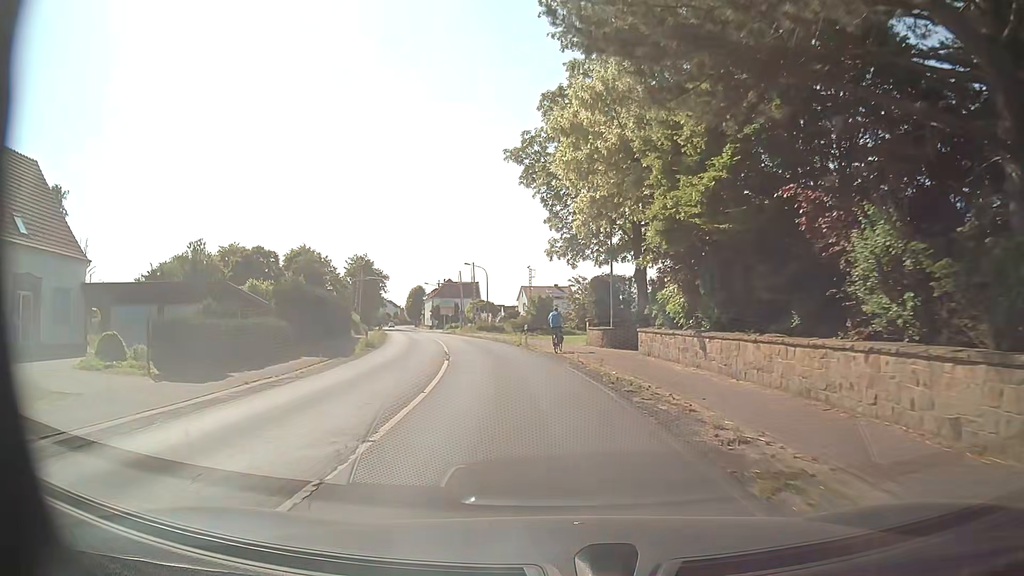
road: secondary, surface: asphalt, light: Day
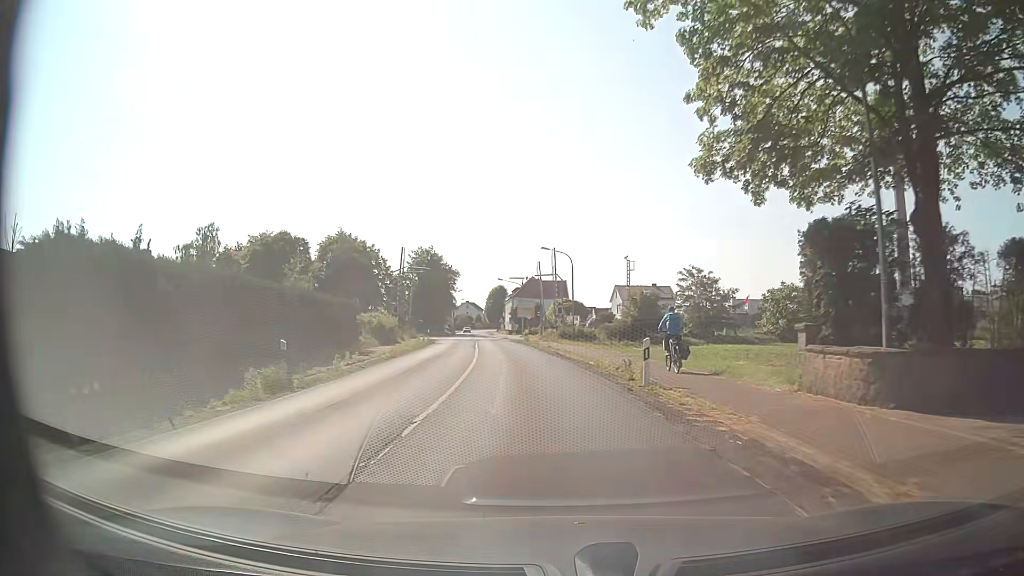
(-1.2, +19.2) m; -7°
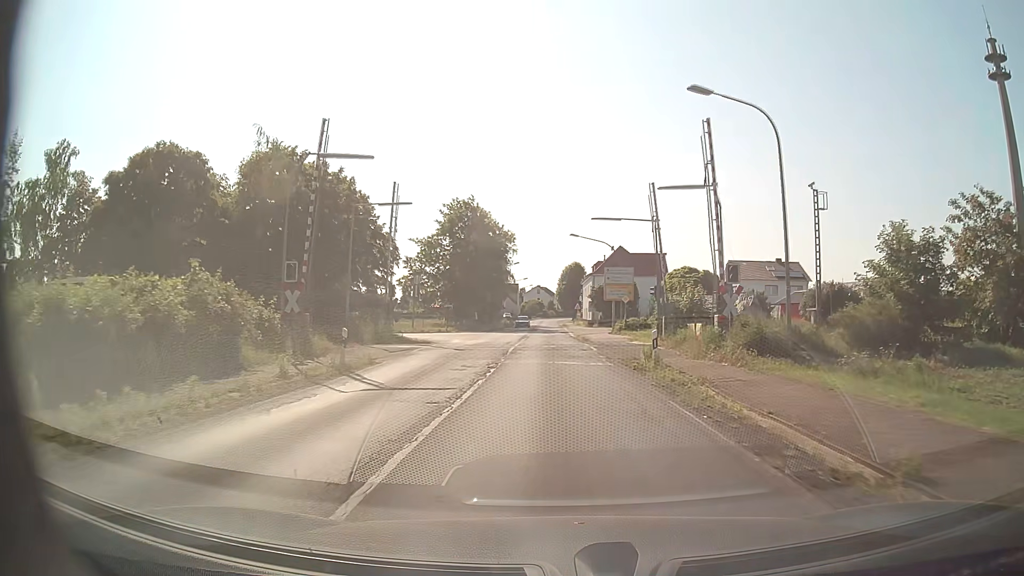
(-2.9, +36.2) m; -7°
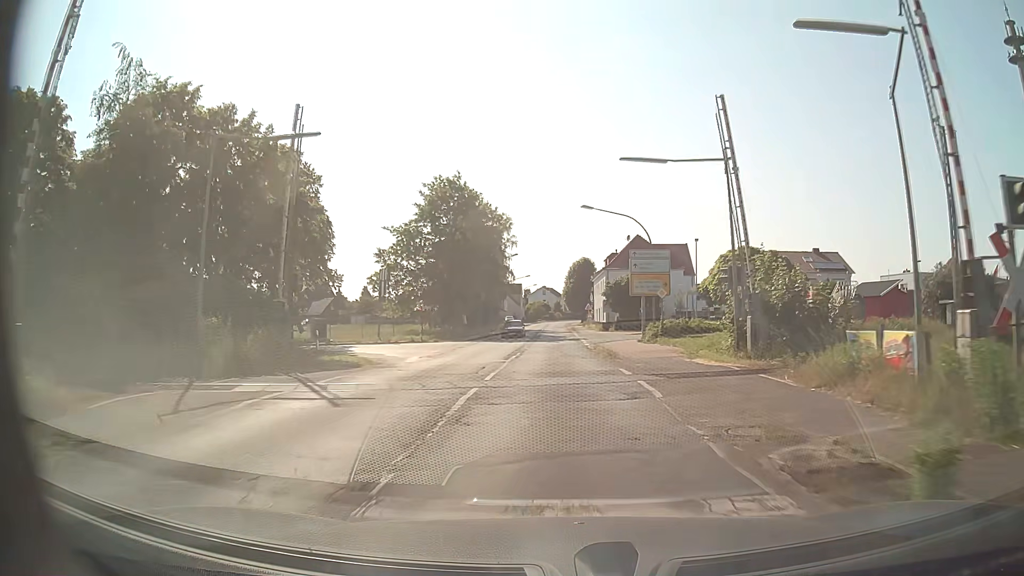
(-0.1, +14.0) m; 0°
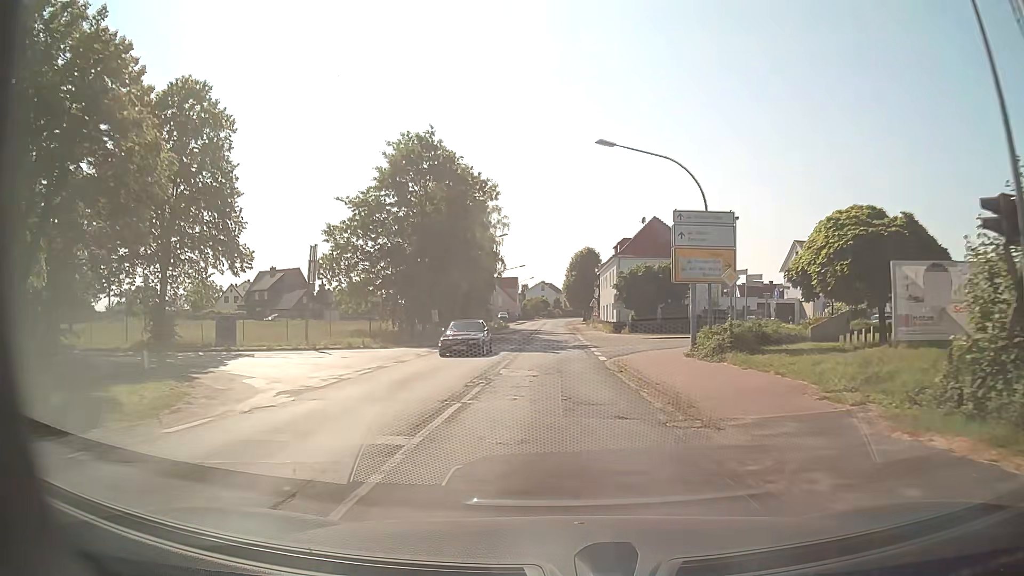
(0.0, +14.0) m; 0°
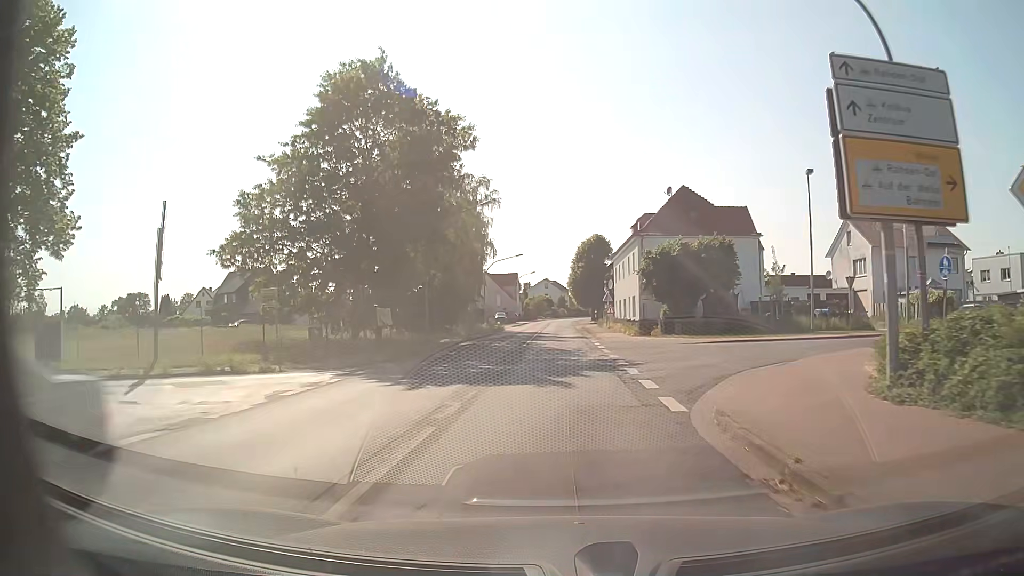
(-0.1, +14.3) m; -1°
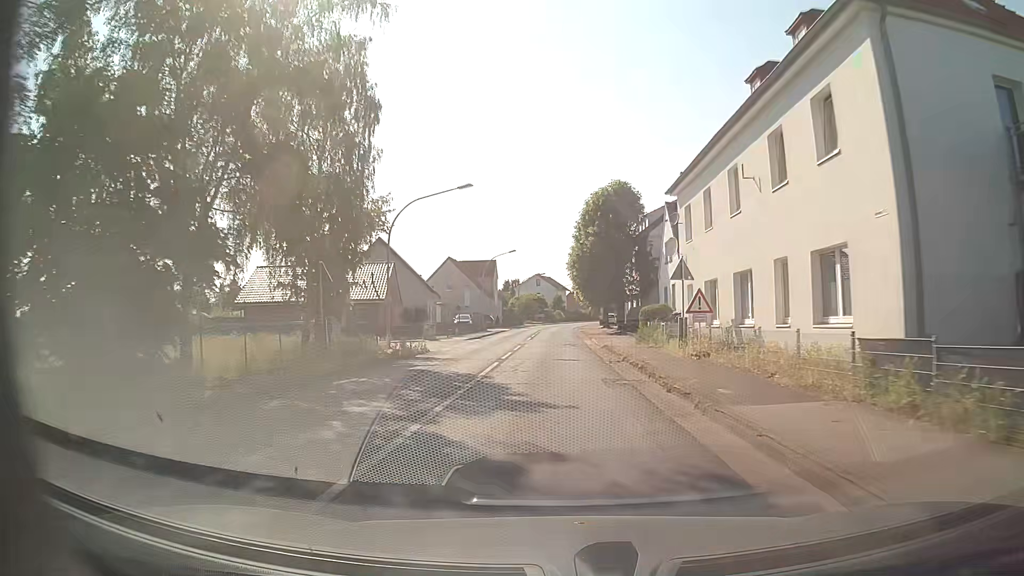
(+0.2, +37.3) m; 0°
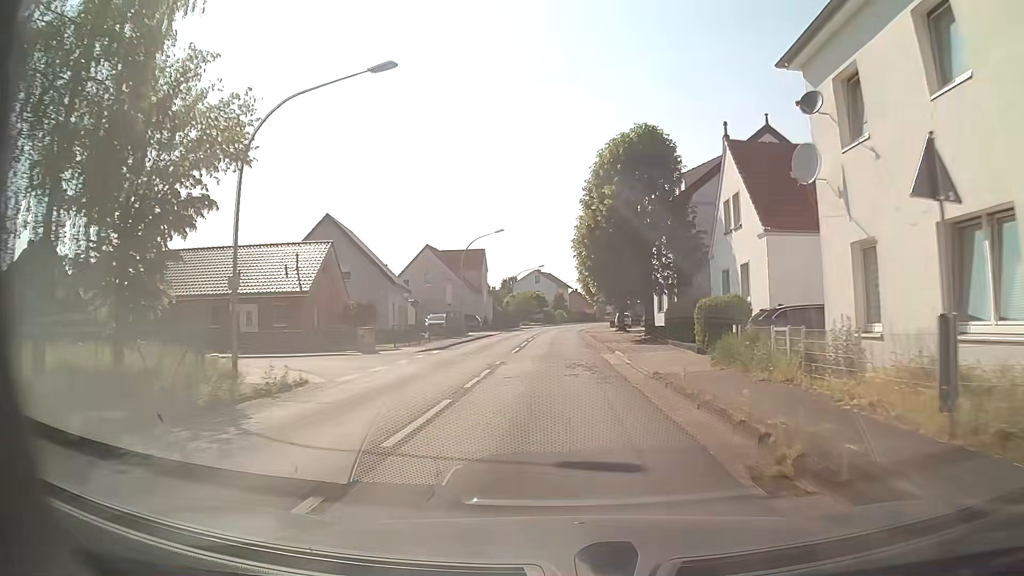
(0.0, +15.4) m; +1°
(0, +10) (0, +20) (0, +30) (0, +40) (0, +50) (0, +60) (0, +70) (+1, +80) (+3, +90) (+4, +100) m
